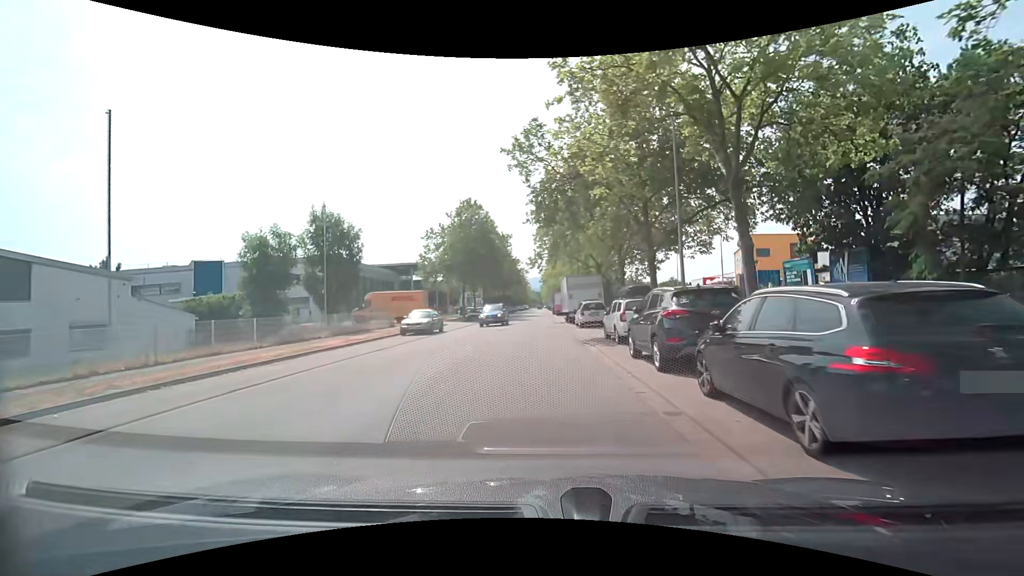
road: tertiary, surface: asphalt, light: Day
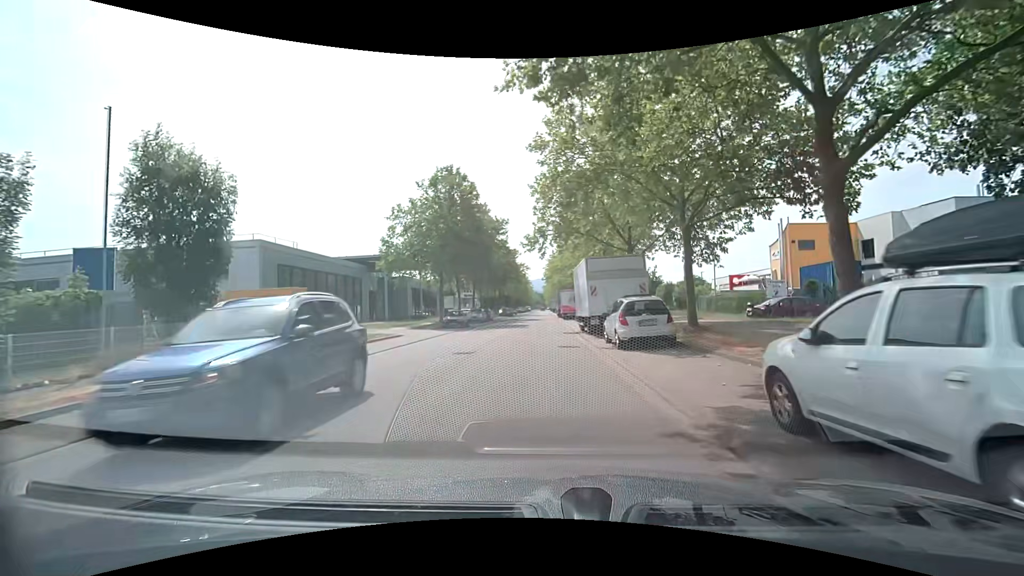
(-0.2, +14.3) m; -1°
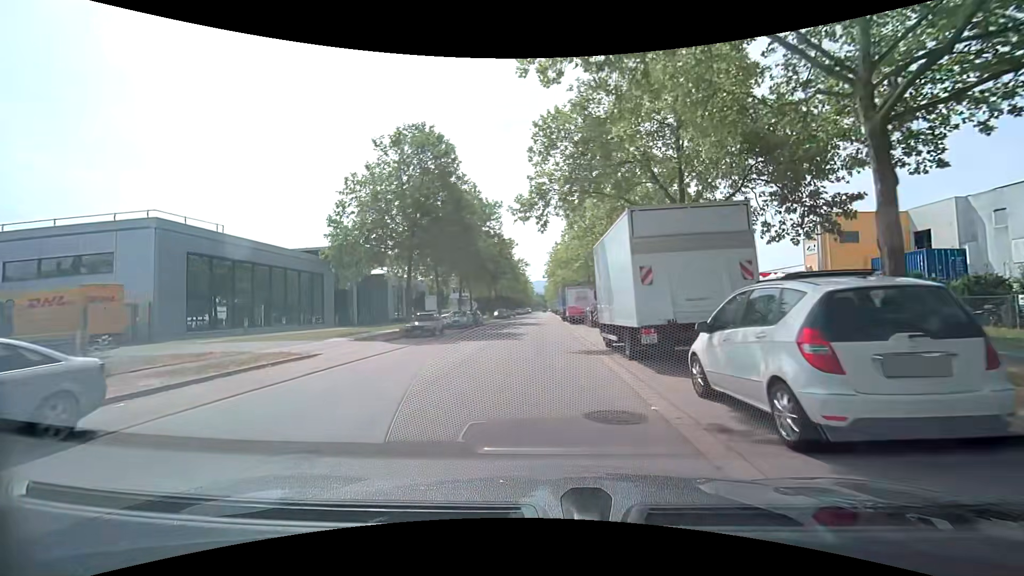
(0.0, +10.8) m; 0°
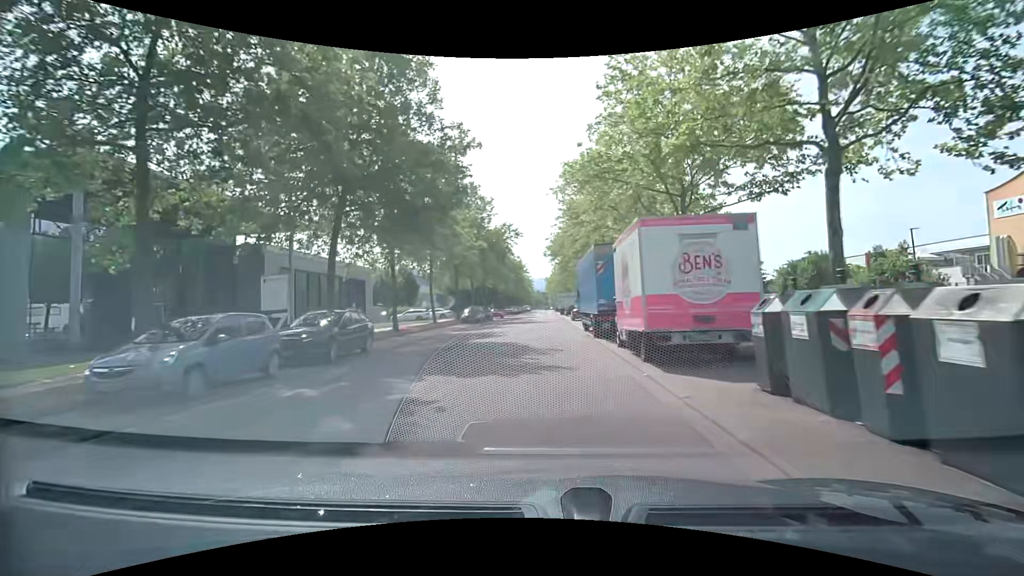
(+0.1, +31.2) m; 0°
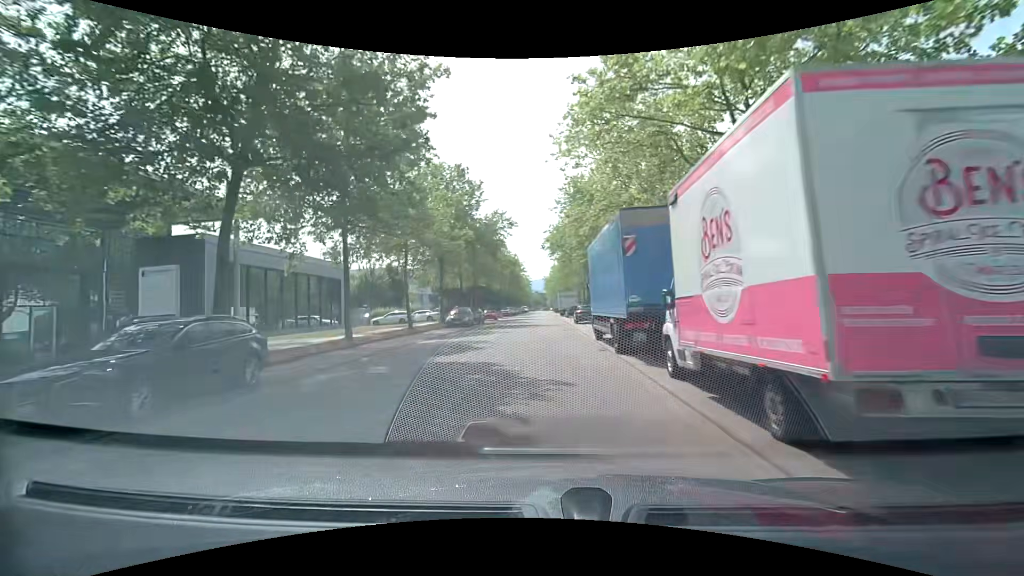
(0.0, +6.7) m; 0°
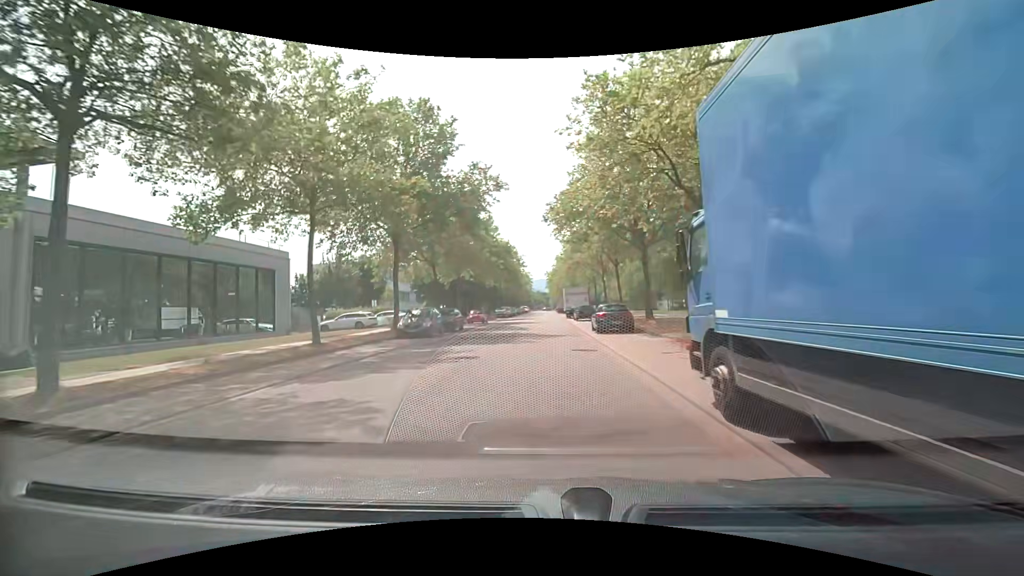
(0.0, +13.6) m; +1°
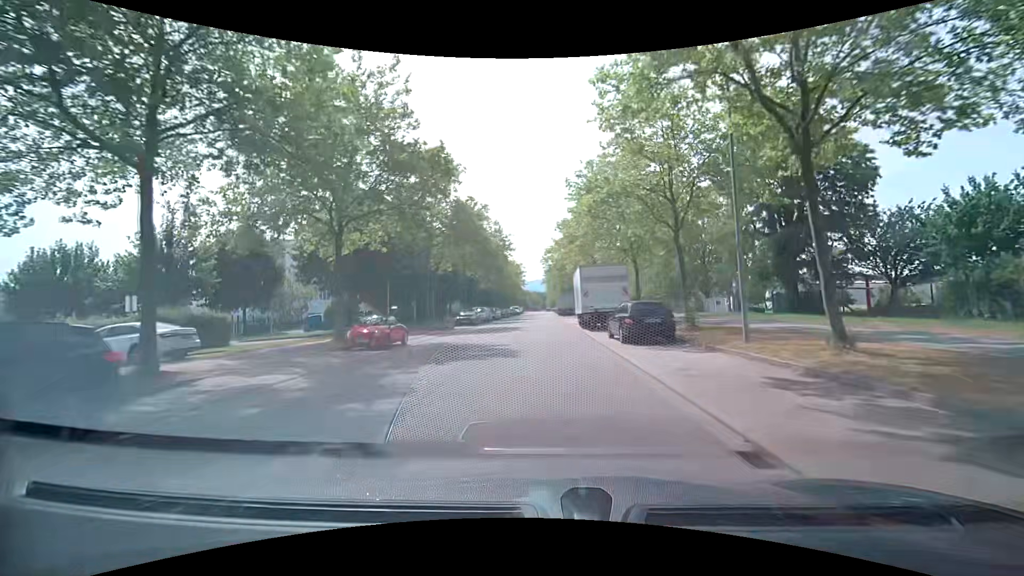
(-0.1, +28.1) m; 0°
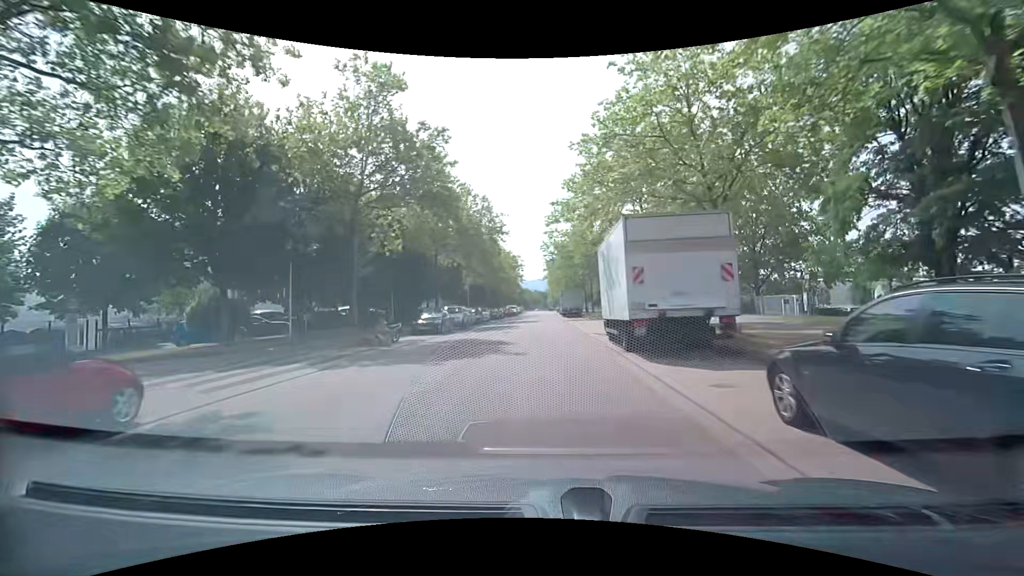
(-0.1, +14.5) m; -1°
(0, +10) (0, +20) (0, +30) (0, +40) (0, +50) (0, +60) (0, +70) (0, +80) (0, +90) (0, +100) m
